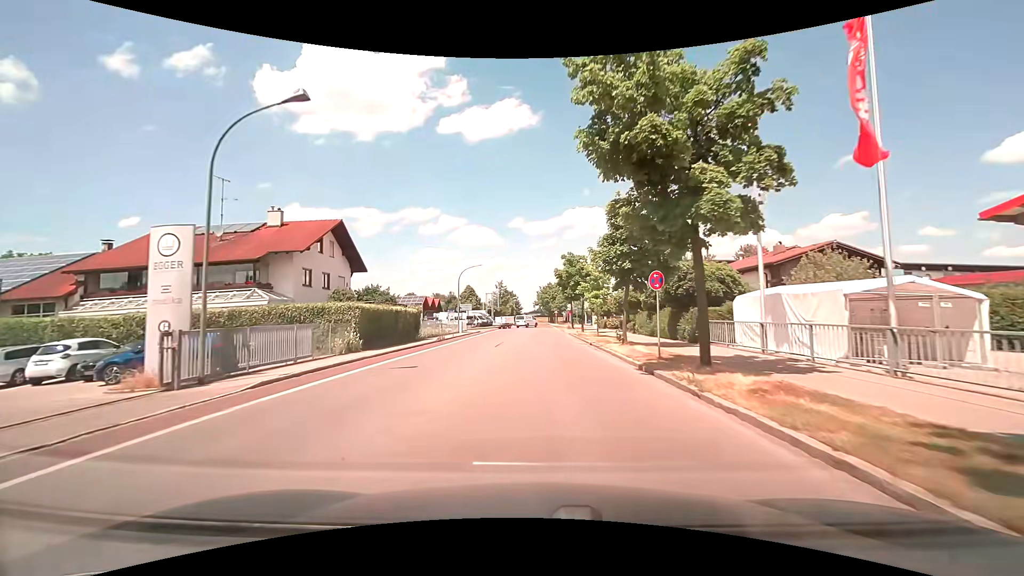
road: tertiary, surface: asphalt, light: Day
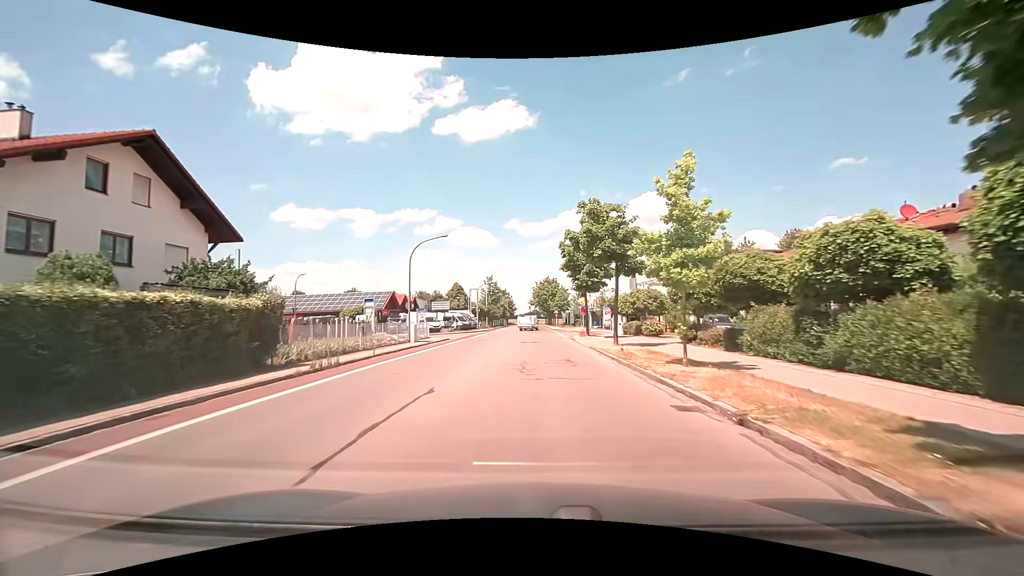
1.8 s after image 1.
(+0.1, +19.0) m; +1°
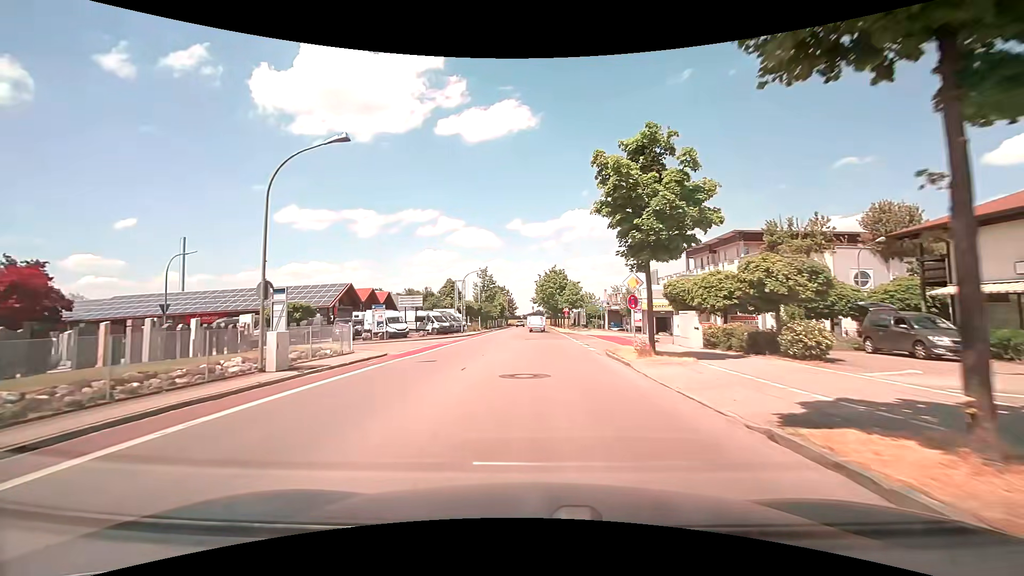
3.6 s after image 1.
(-0.1, +18.4) m; -1°
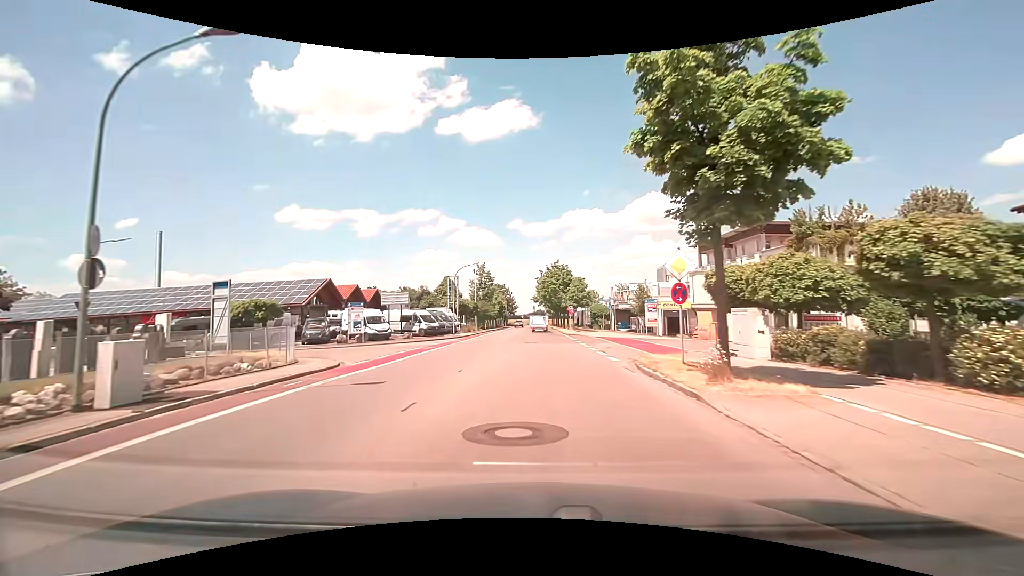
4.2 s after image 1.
(0.0, +6.1) m; 0°
(0, +10) (0, +20) (0, +30) (0, +40) (0, +50) (0, +60) (0, +70) (0, +80) (0, +90) (0, +100) m
